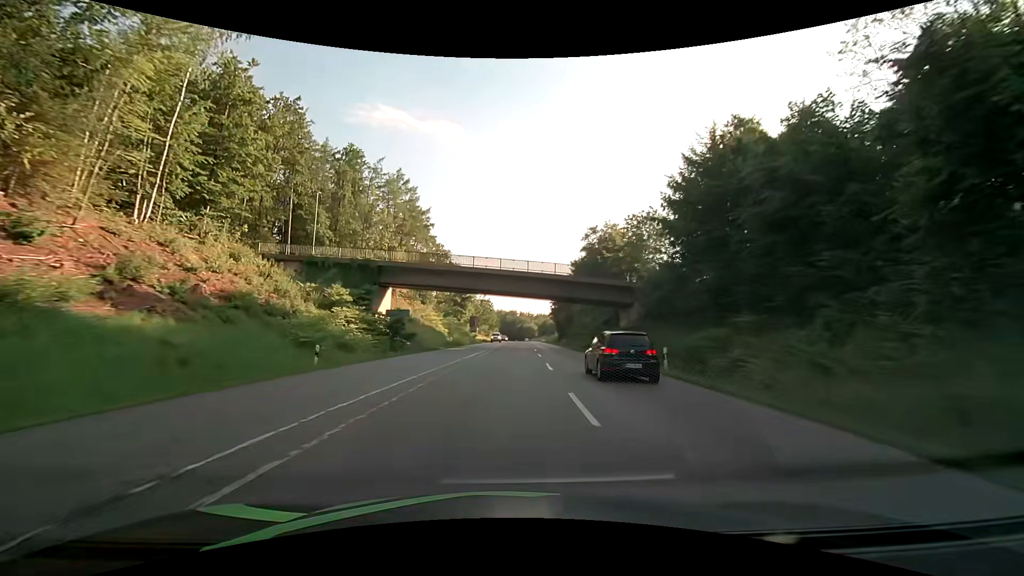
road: secondary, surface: asphalt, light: Day
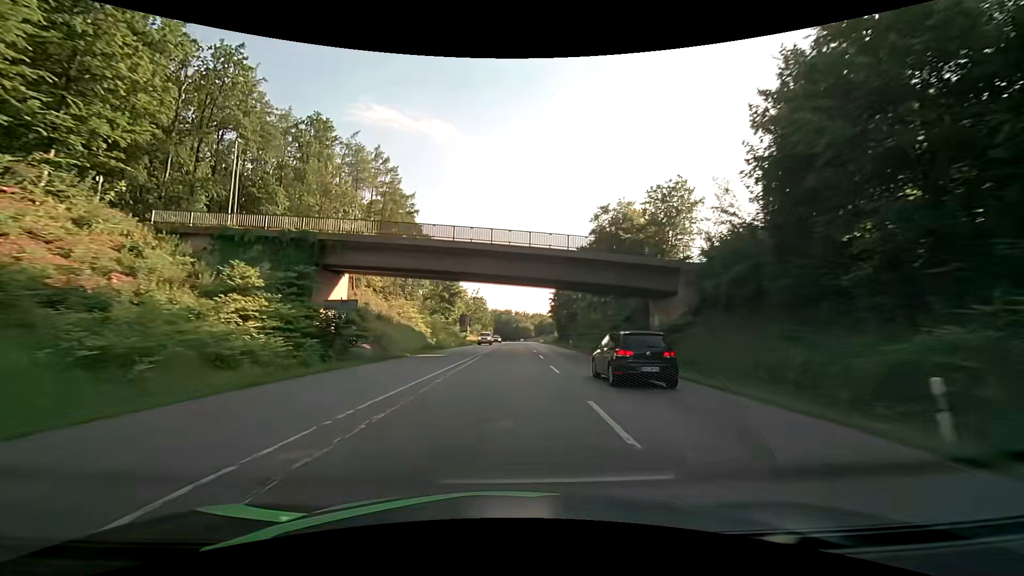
(+0.1, +13.1) m; +1°
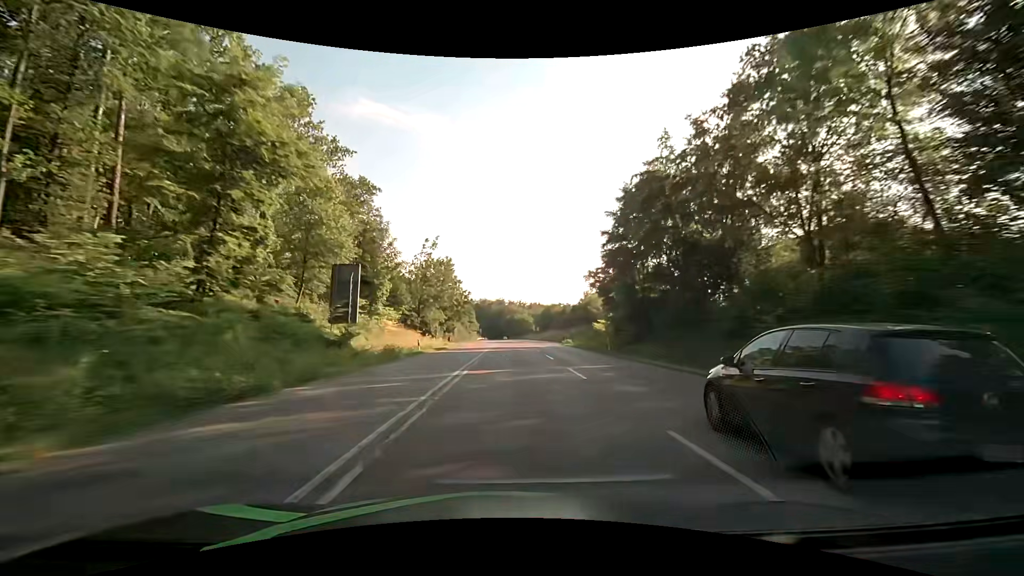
(+0.5, +73.2) m; 0°
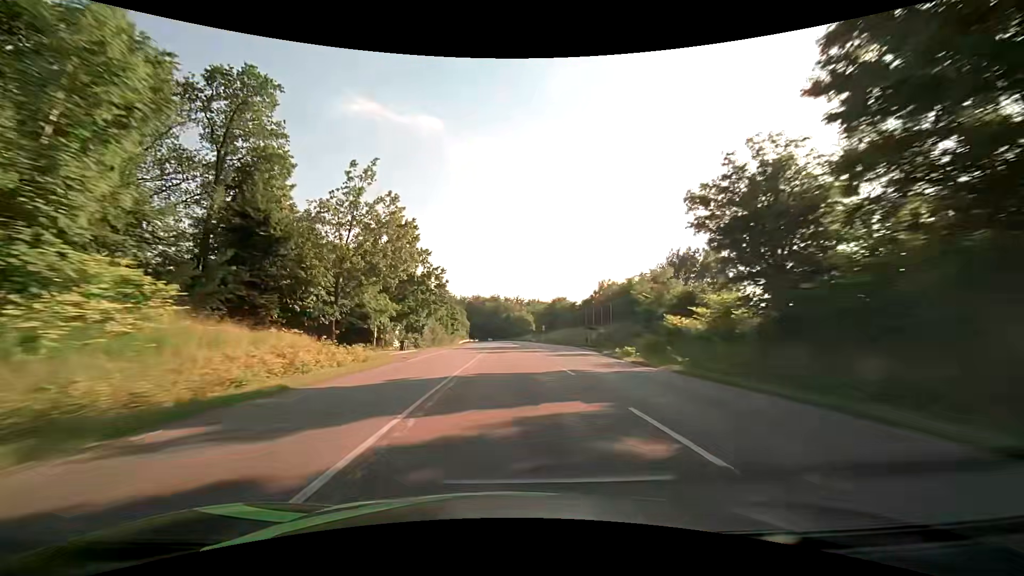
(+0.2, +32.6) m; +1°
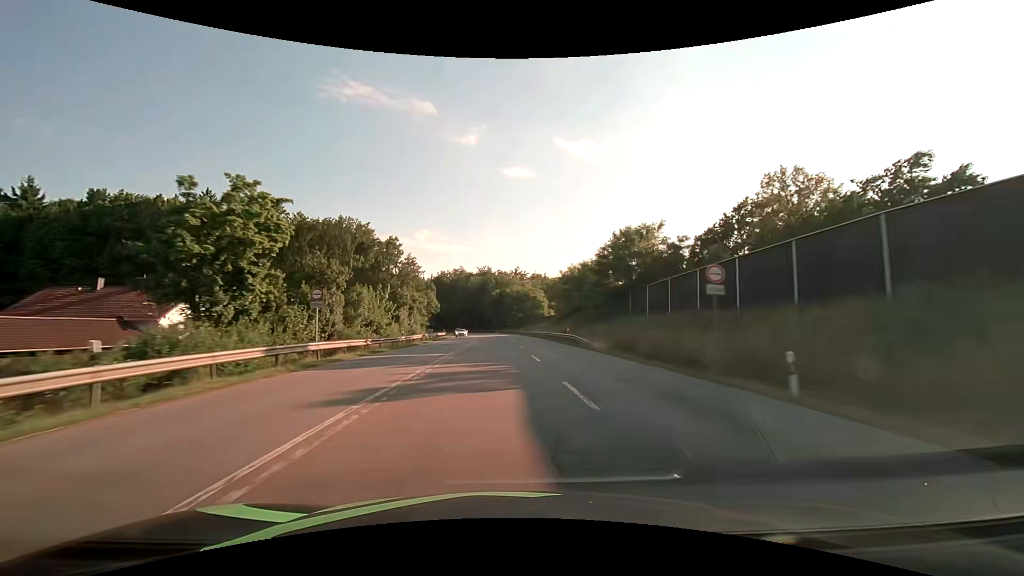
(+0.3, +82.1) m; +1°
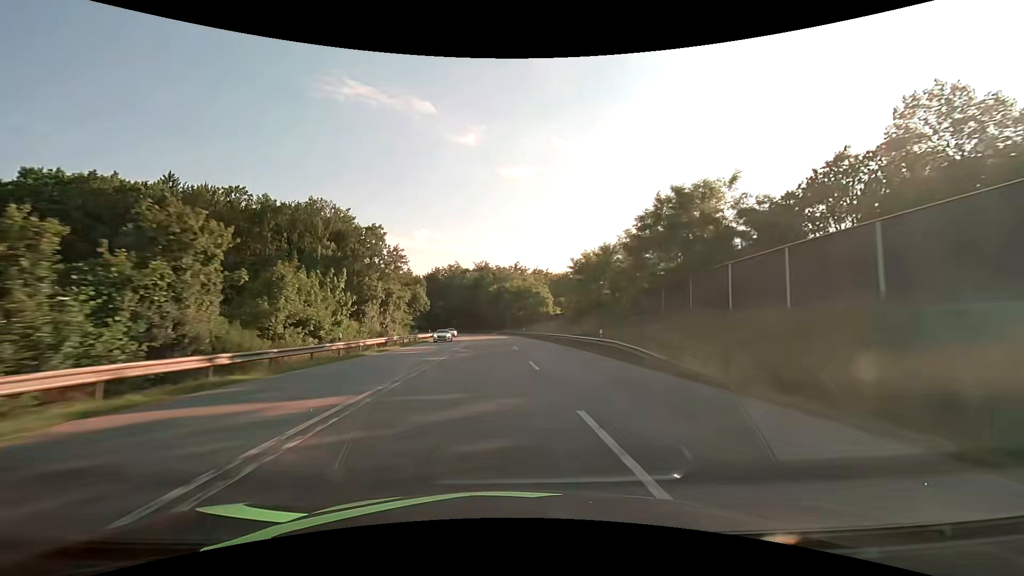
(0.0, +15.5) m; 0°
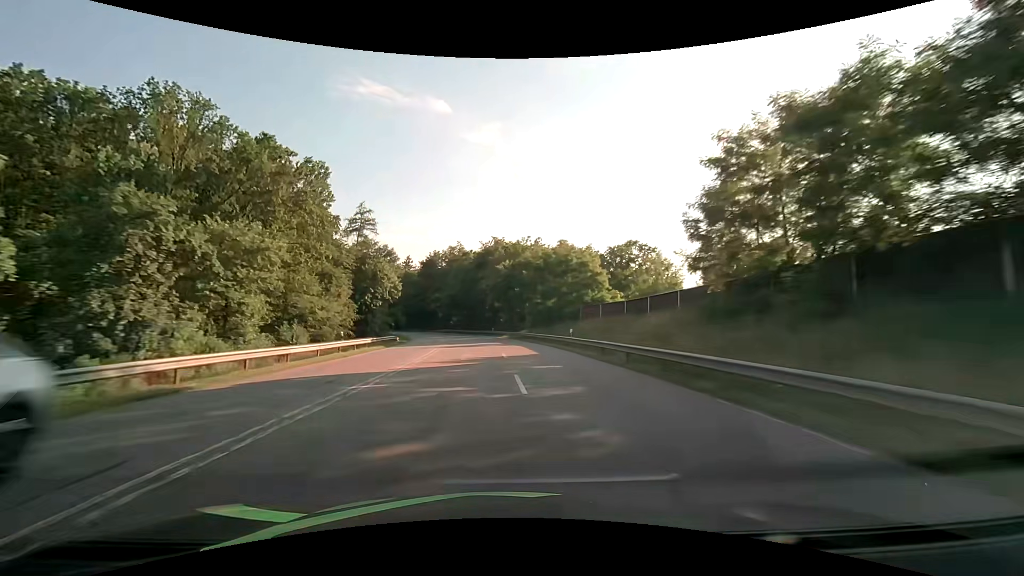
(-0.5, +44.3) m; -1°
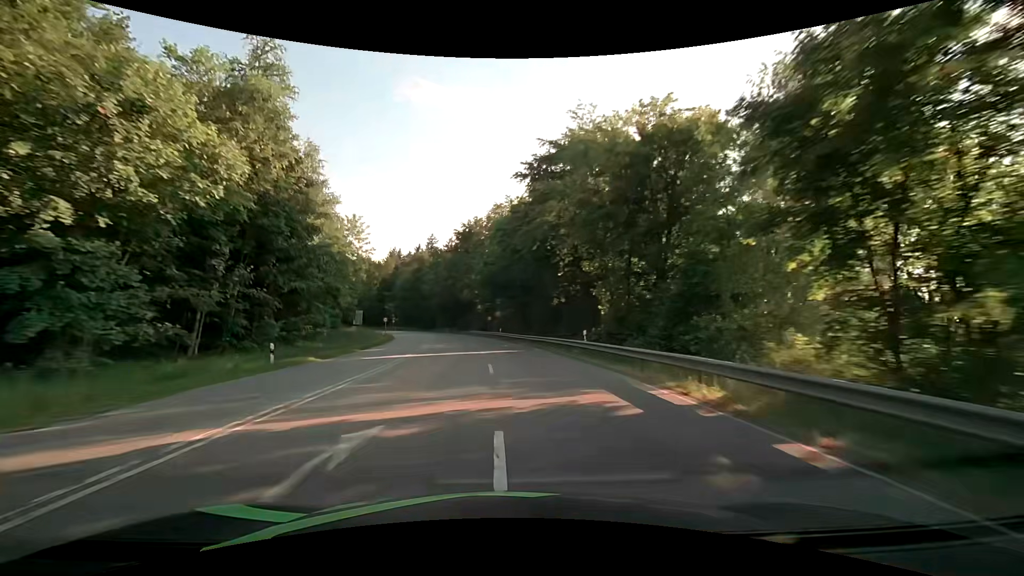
(-3.2, +55.6) m; -7°
(0, +10) (-1, +20) (-1, +30) (-2, +40) (-4, +50) (-5, +60) (-7, +69) (-9, +79) (-12, +89) (-14, +99) m
